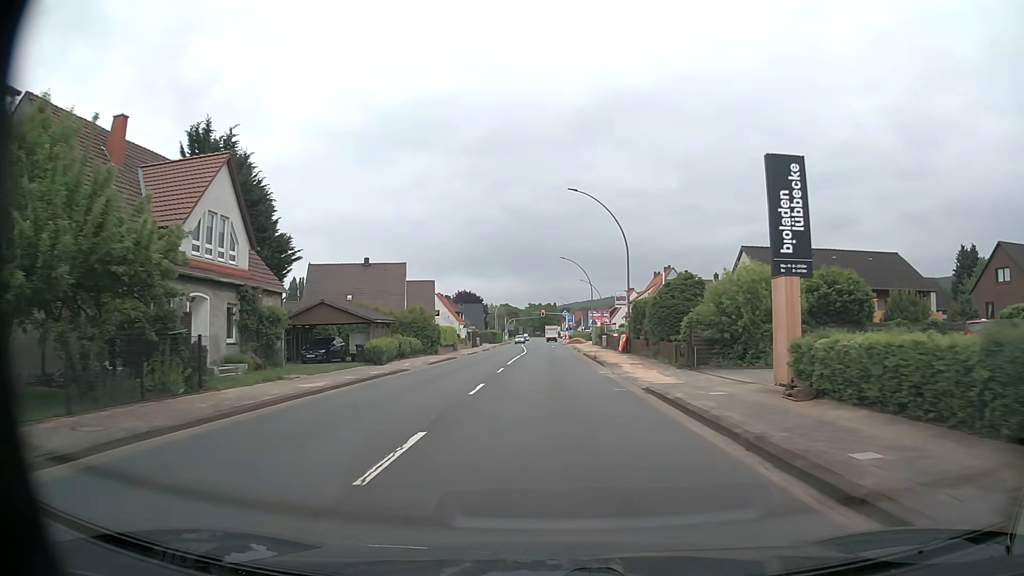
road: primary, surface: asphalt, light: Day
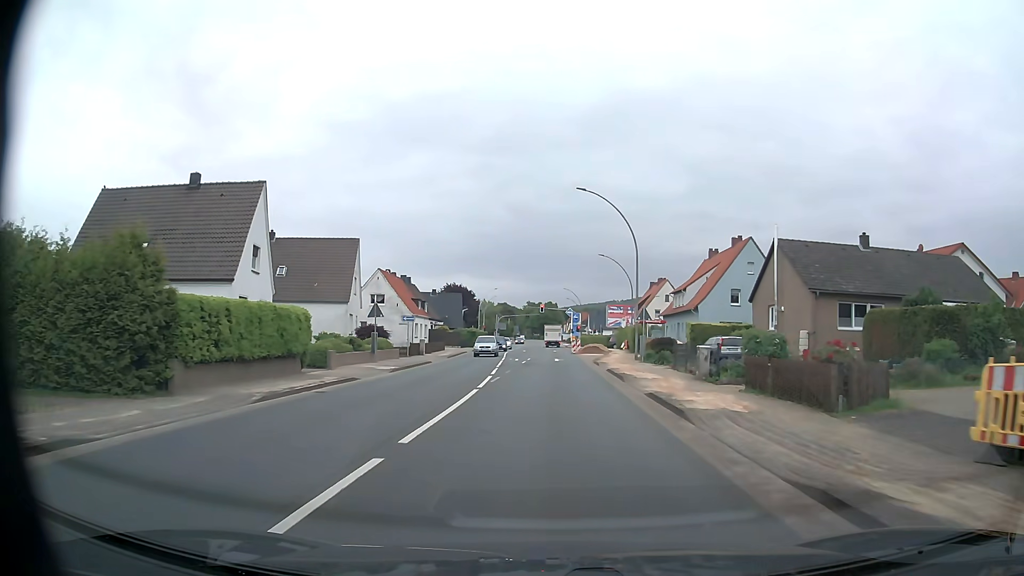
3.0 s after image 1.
(-0.2, +37.1) m; 0°
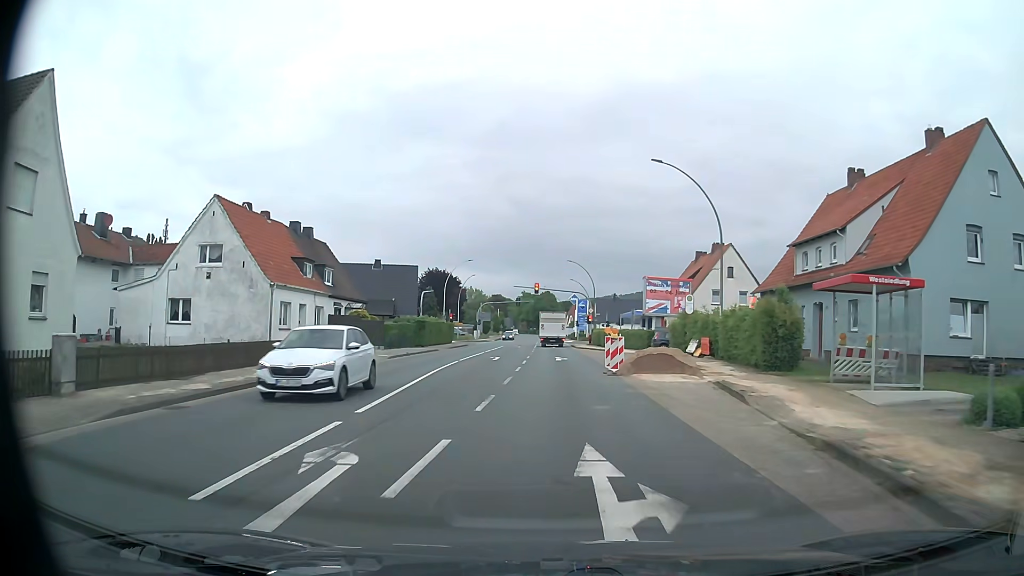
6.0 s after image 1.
(+0.2, +36.5) m; +1°
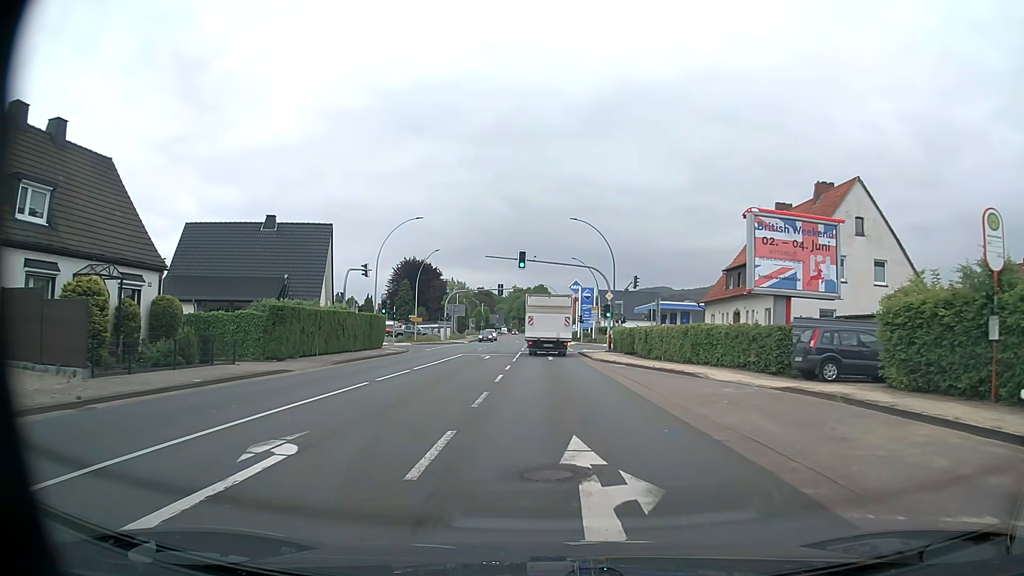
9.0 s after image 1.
(-0.1, +29.1) m; 0°
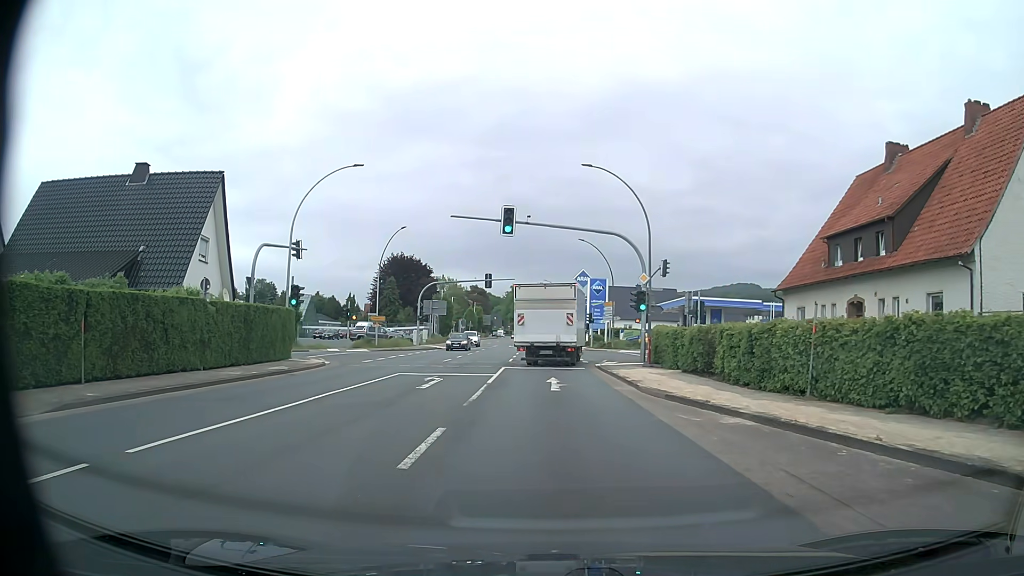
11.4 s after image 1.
(0.0, +17.2) m; 0°
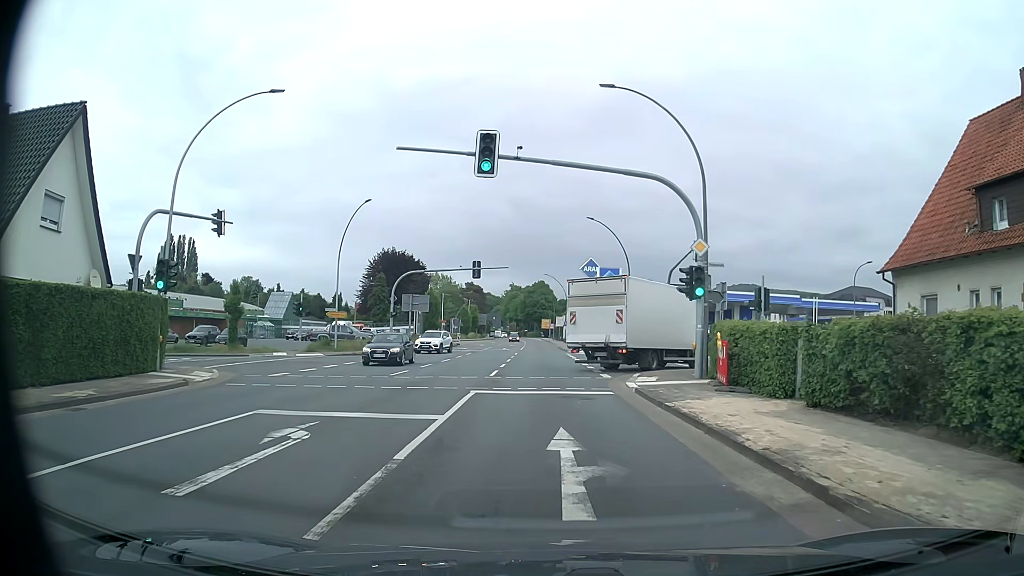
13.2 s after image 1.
(0.0, +11.6) m; 0°
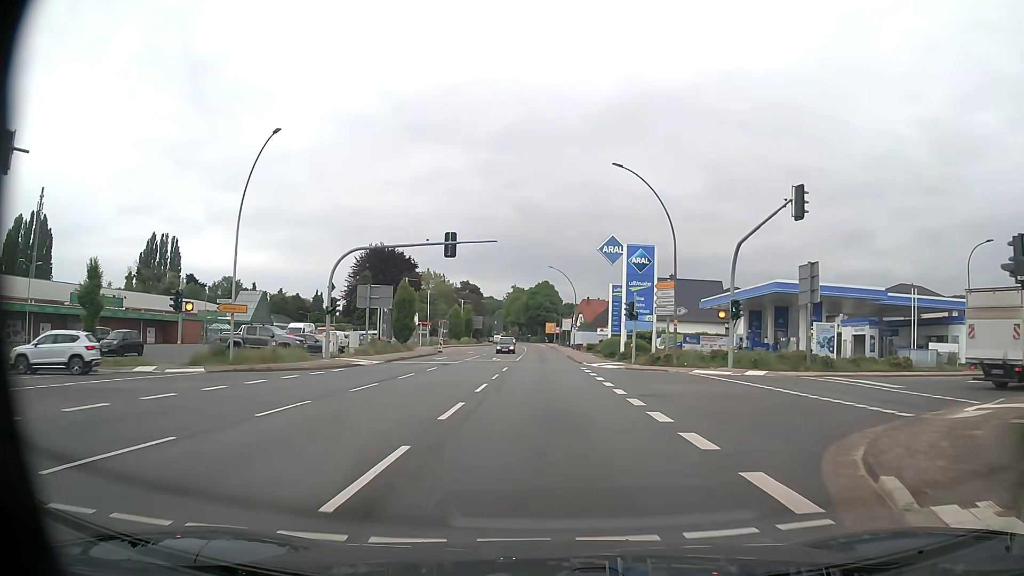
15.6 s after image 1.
(+0.1, +17.0) m; +1°
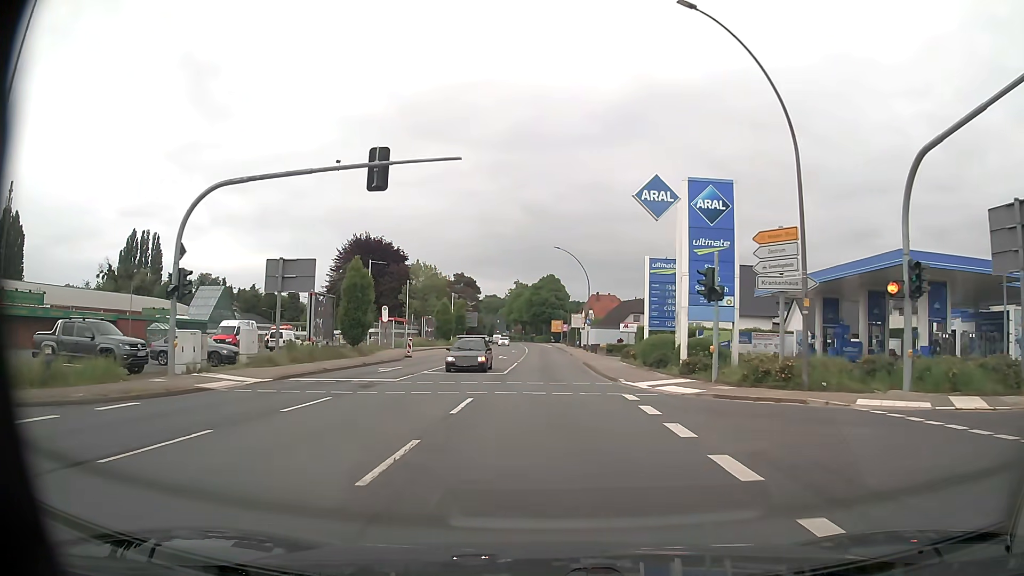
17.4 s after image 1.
(-0.4, +17.2) m; -2°
(0, +10) (0, +20) (0, +30) (0, +40) (0, +50) (0, +60) (0, +70) (-1, +80) (-1, +90) (-1, +100) m
